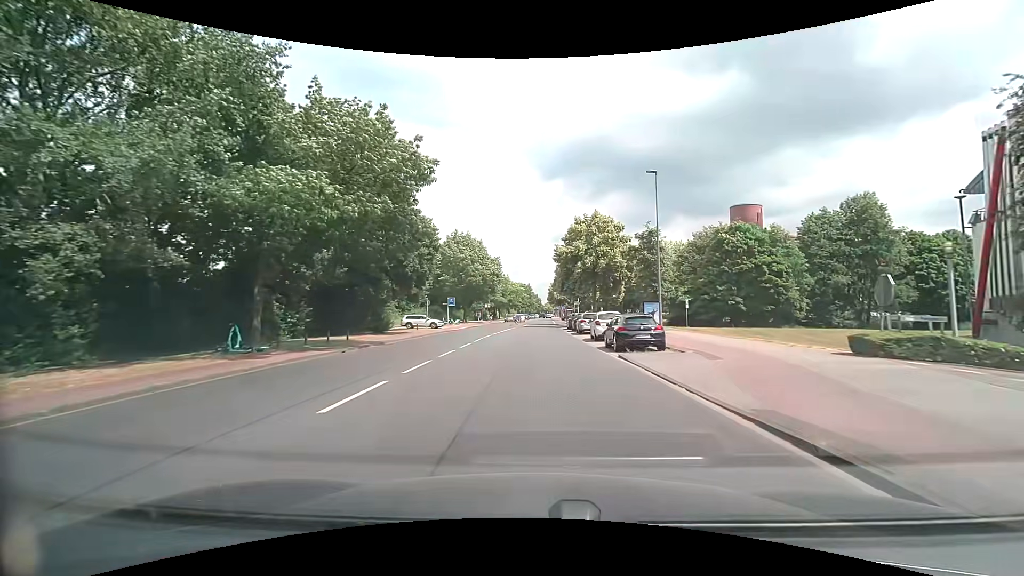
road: tertiary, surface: asphalt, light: Day
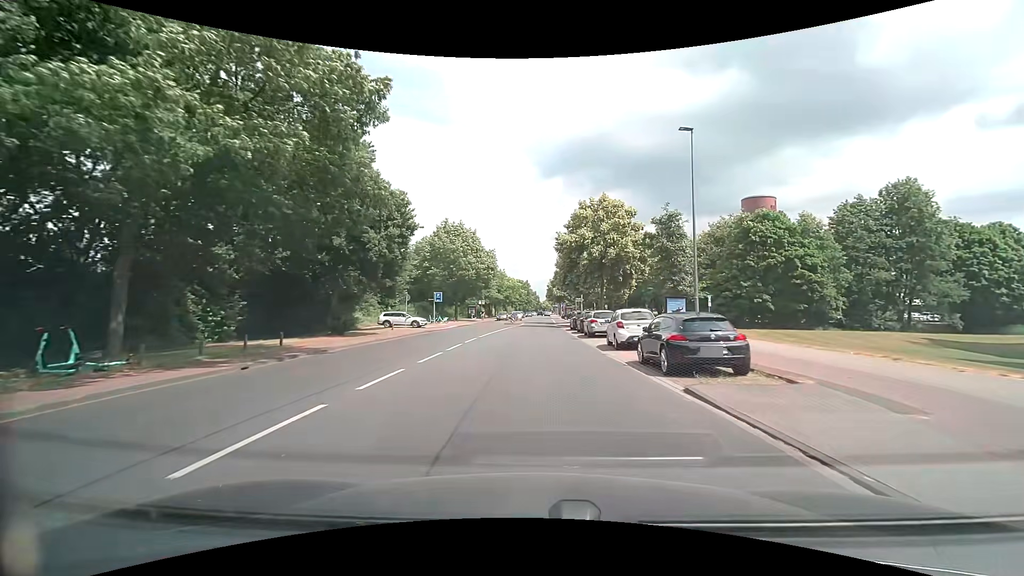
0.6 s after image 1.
(0.0, +7.3) m; +1°
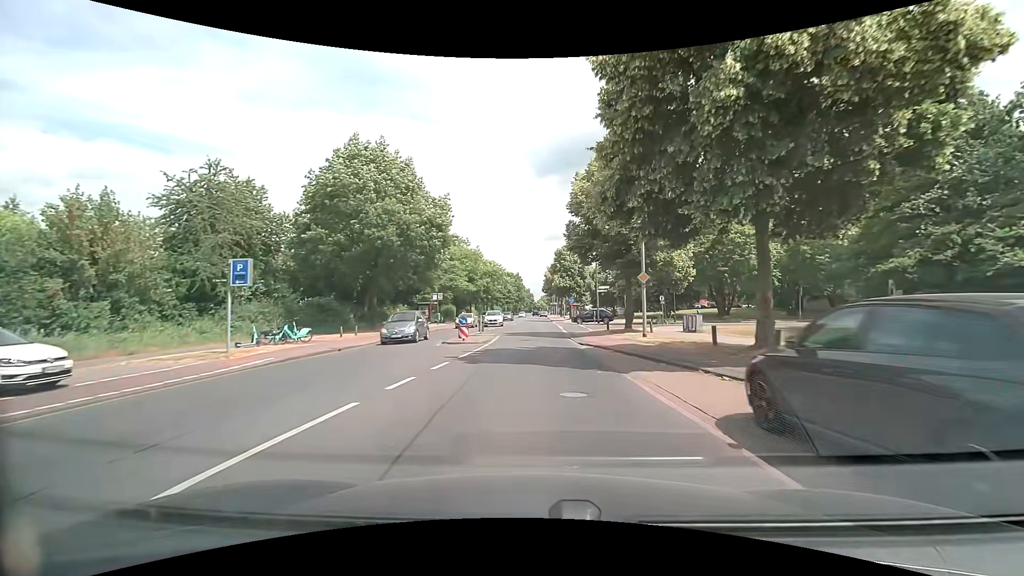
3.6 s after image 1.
(+0.2, +36.0) m; +1°
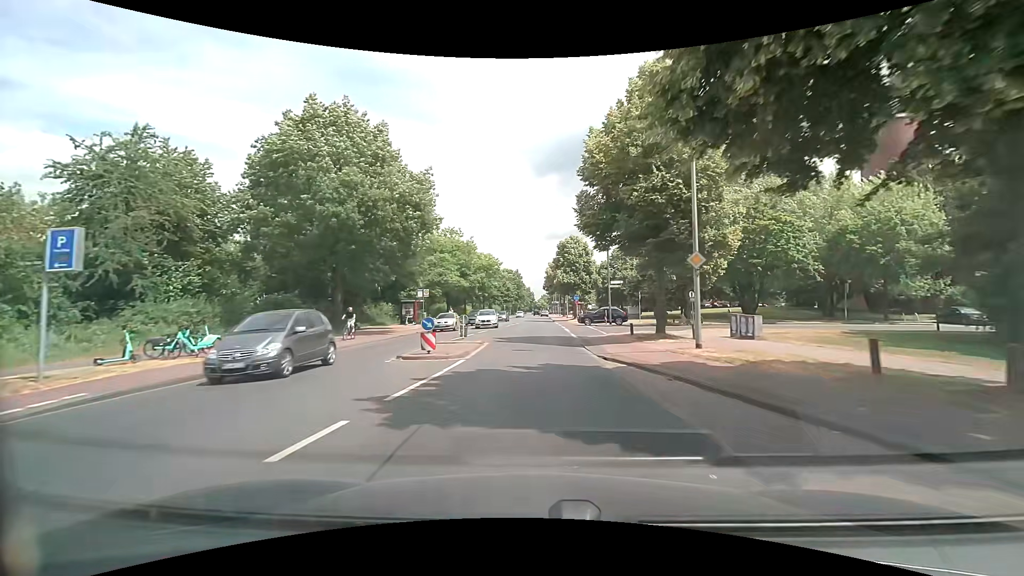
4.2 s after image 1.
(0.0, +7.3) m; 0°
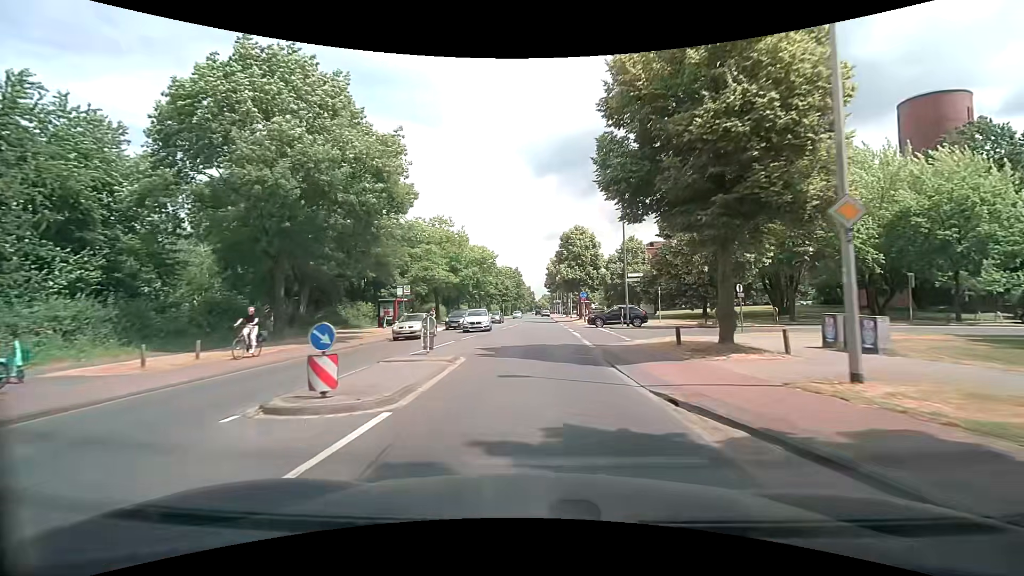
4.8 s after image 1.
(0.0, +7.3) m; +1°
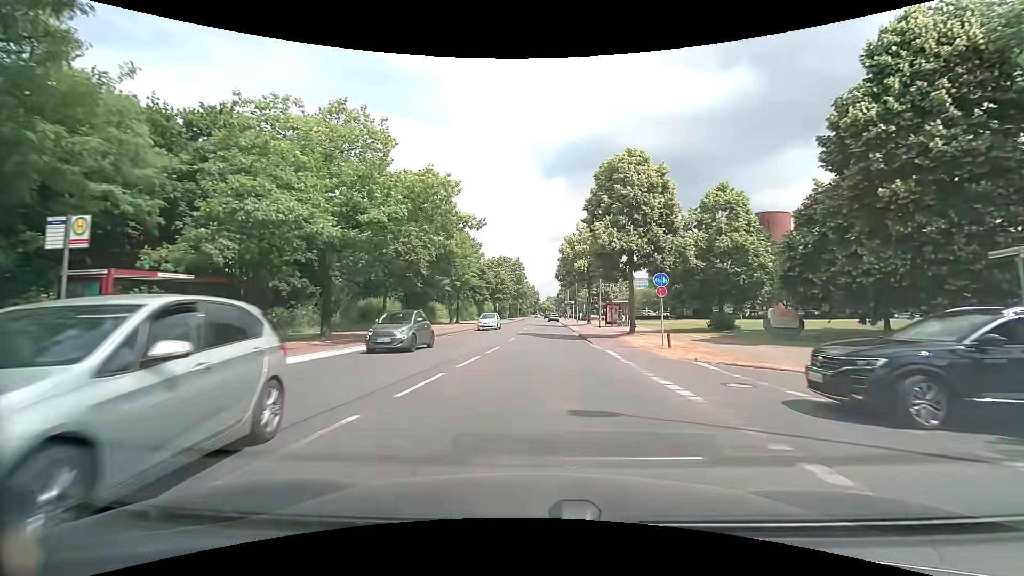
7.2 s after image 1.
(-0.4, +29.2) m; -1°
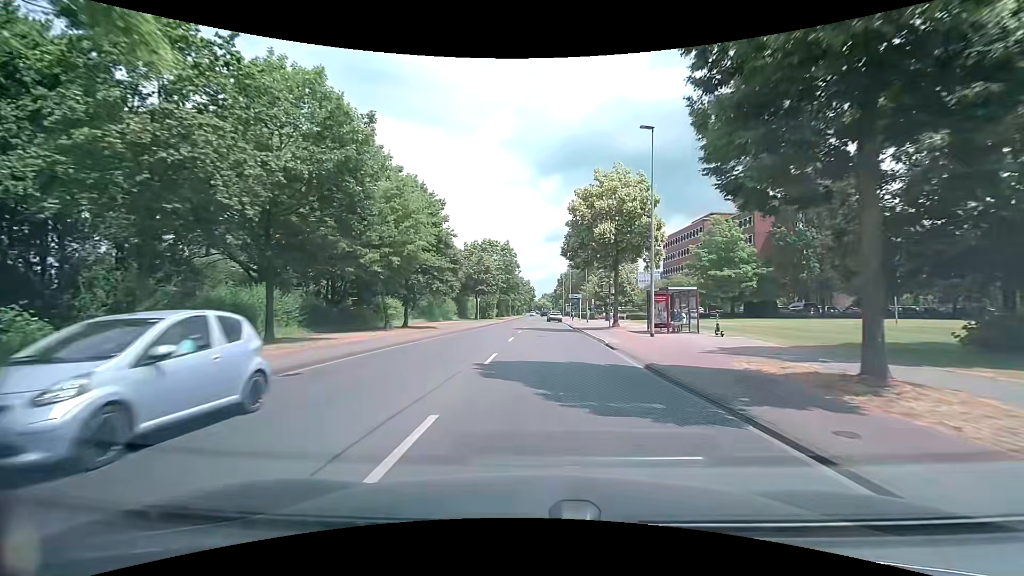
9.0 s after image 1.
(0.0, +21.4) m; 0°
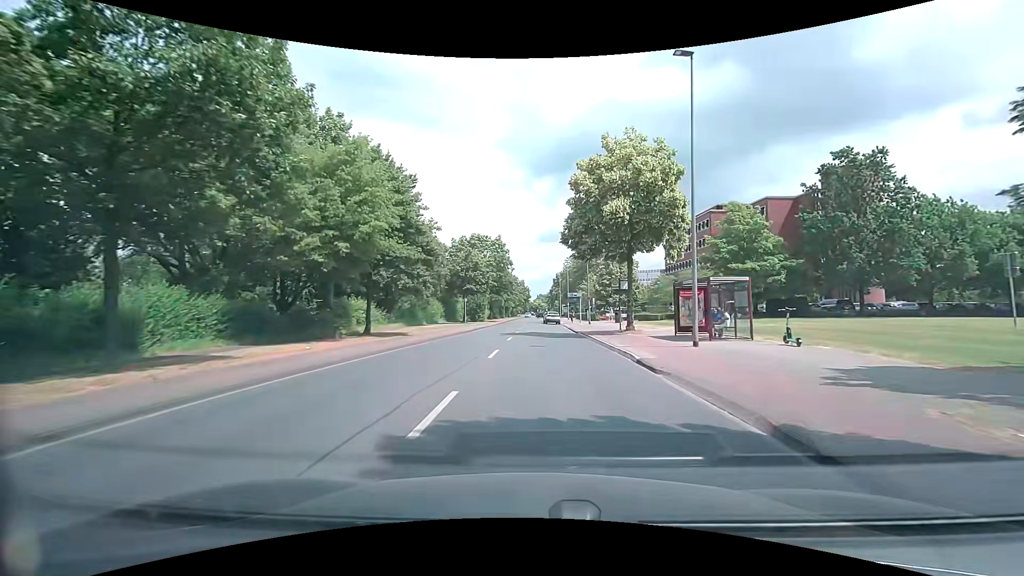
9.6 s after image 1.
(0.0, +7.2) m; 0°
(0, +10) (0, +20) (0, +30) (0, +40) (0, +50) (0, +60) (0, +70) (0, +80) (0, +90) (+1, +100) m
